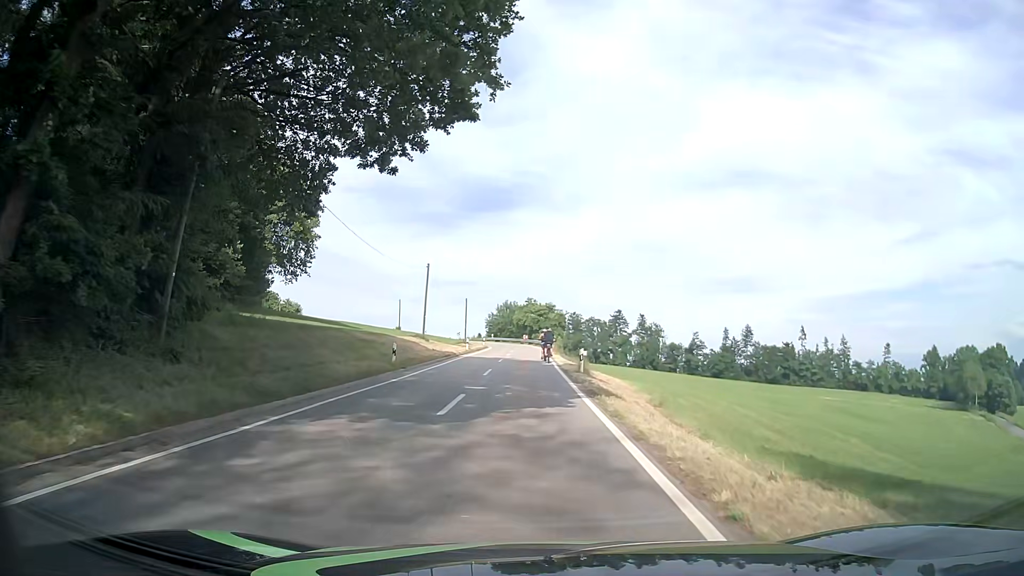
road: tertiary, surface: asphalt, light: Day
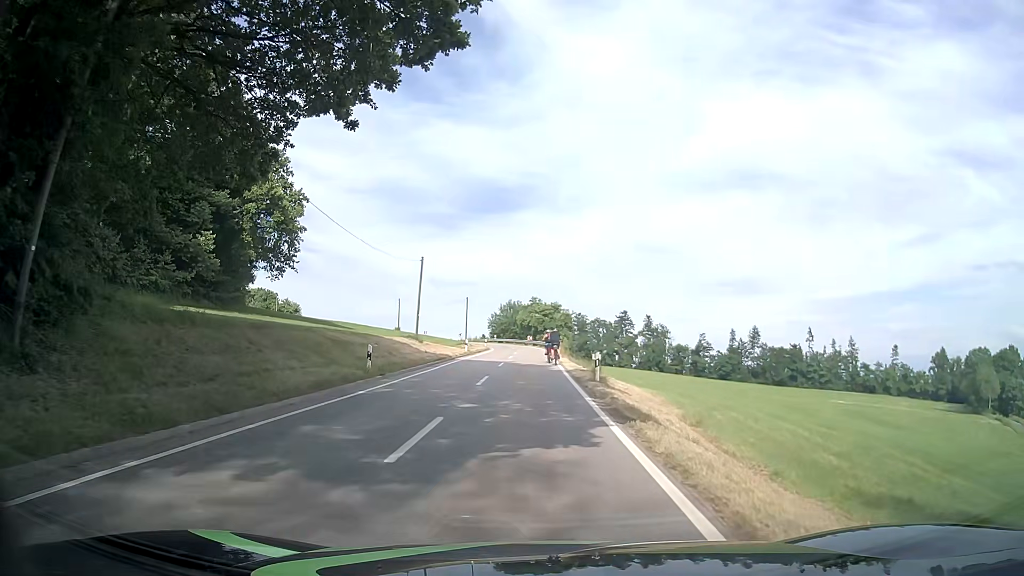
(0.0, +4.5) m; +2°
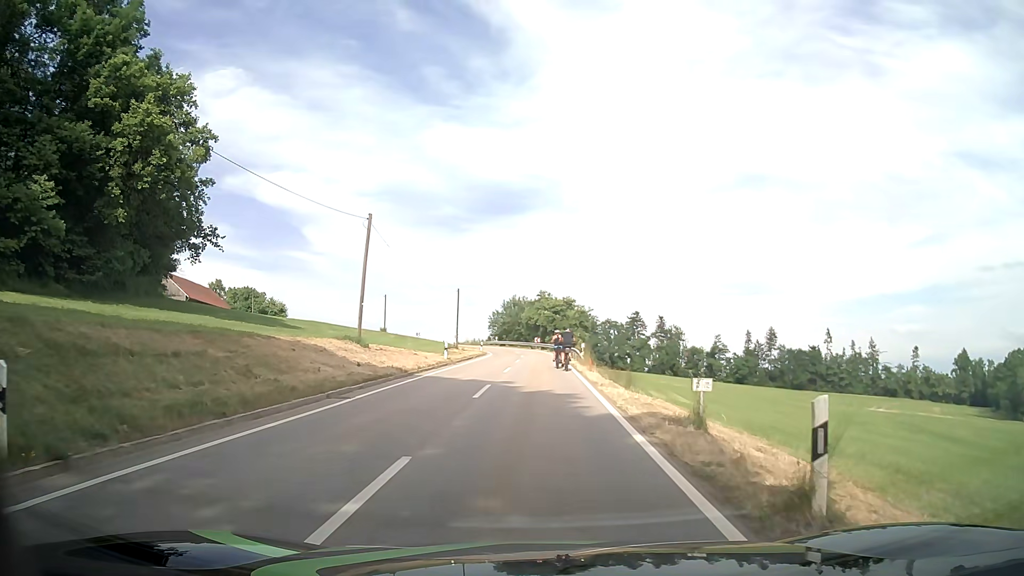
(-0.7, +15.9) m; -3°
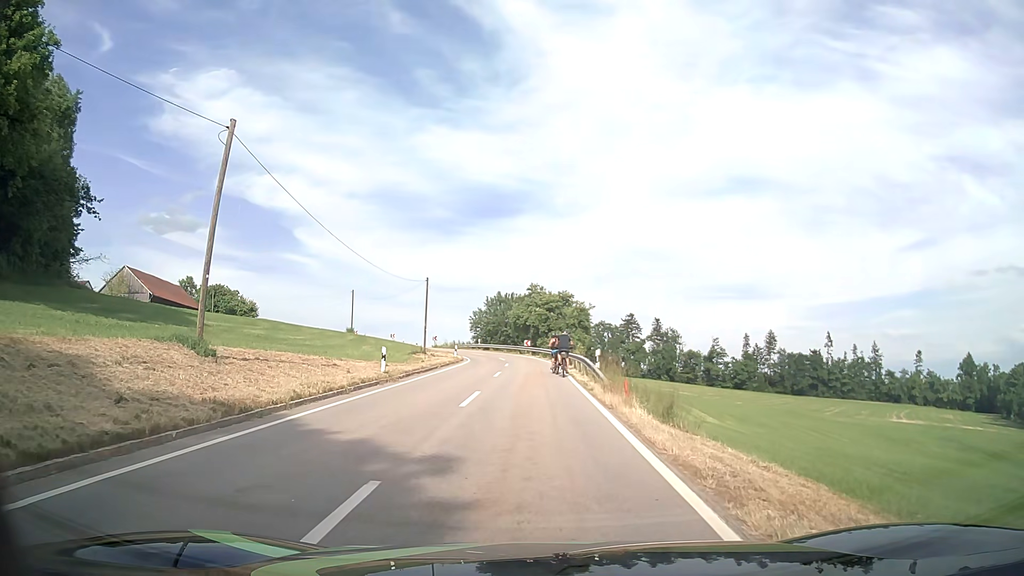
(+0.1, +13.1) m; 0°
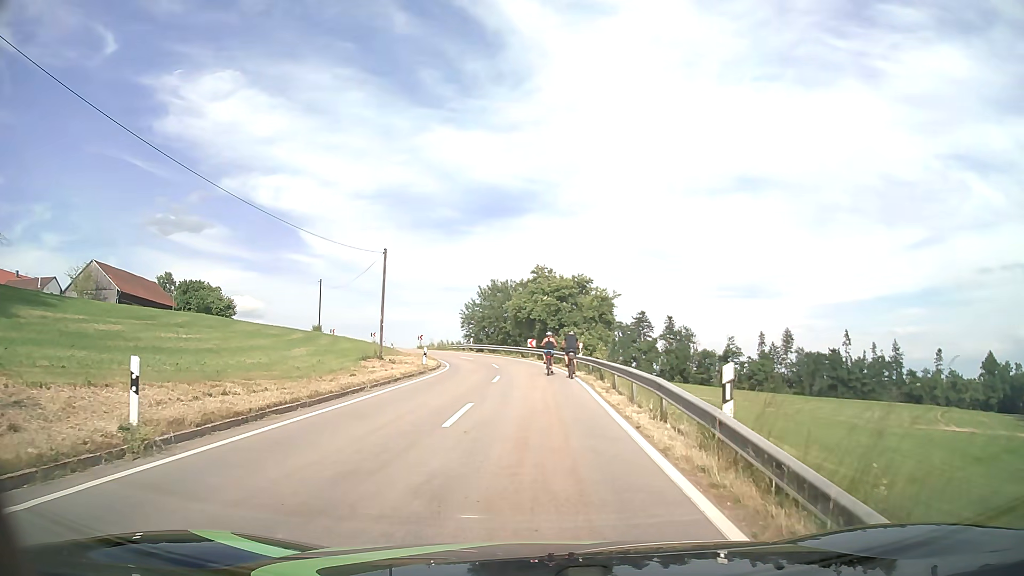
(+0.2, +15.4) m; 0°
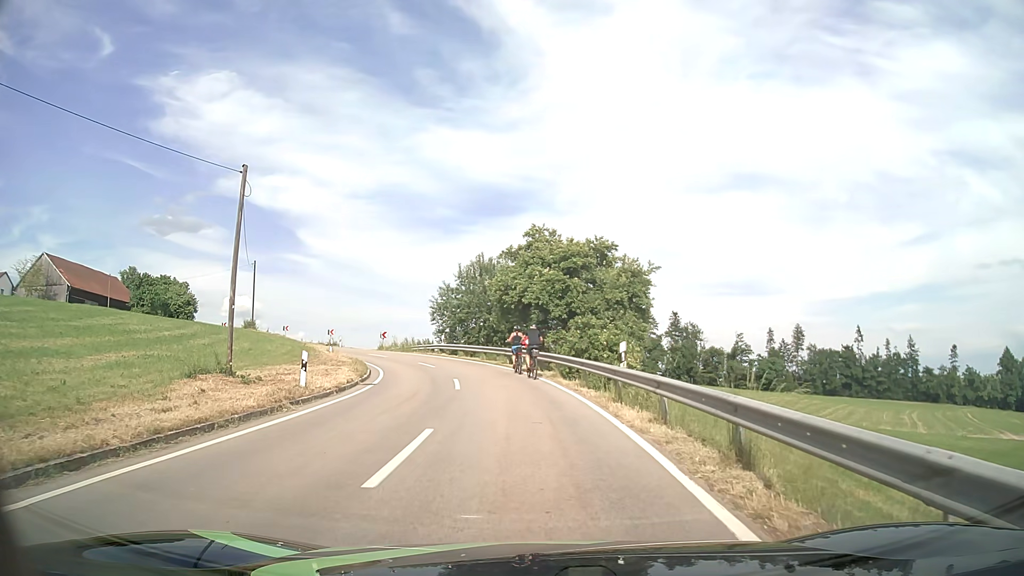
(+0.1, +16.7) m; 0°
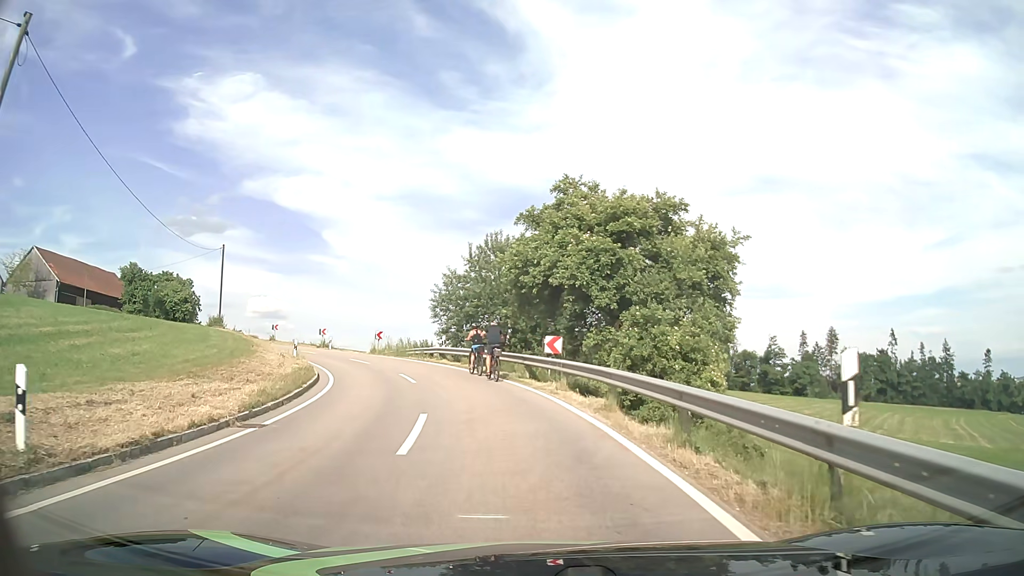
(-0.1, +10.4) m; -2°
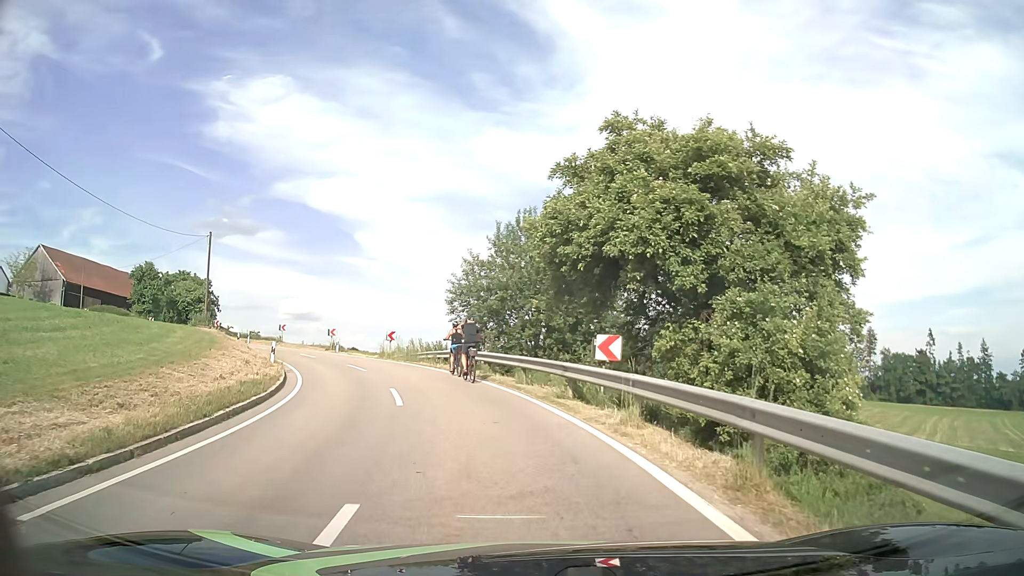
(-0.1, +6.7) m; -3°
(-1, +10) (-3, +20) (-6, +29) (-11, +38) (-16, +46) (-23, +53) (-32, +59) (-41, +63) (-50, +66) (-60, +68) m
